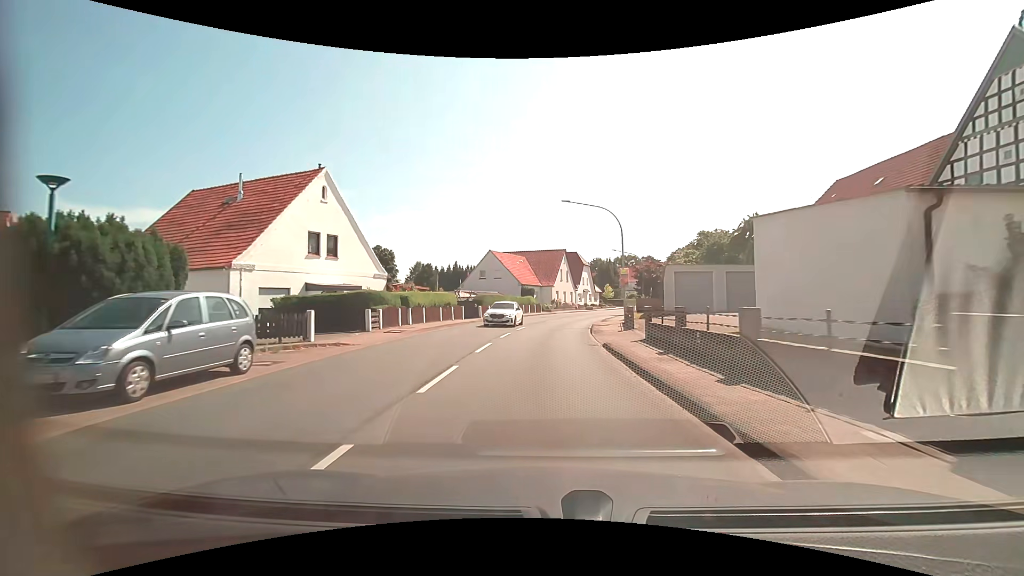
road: primary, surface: asphalt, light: Day
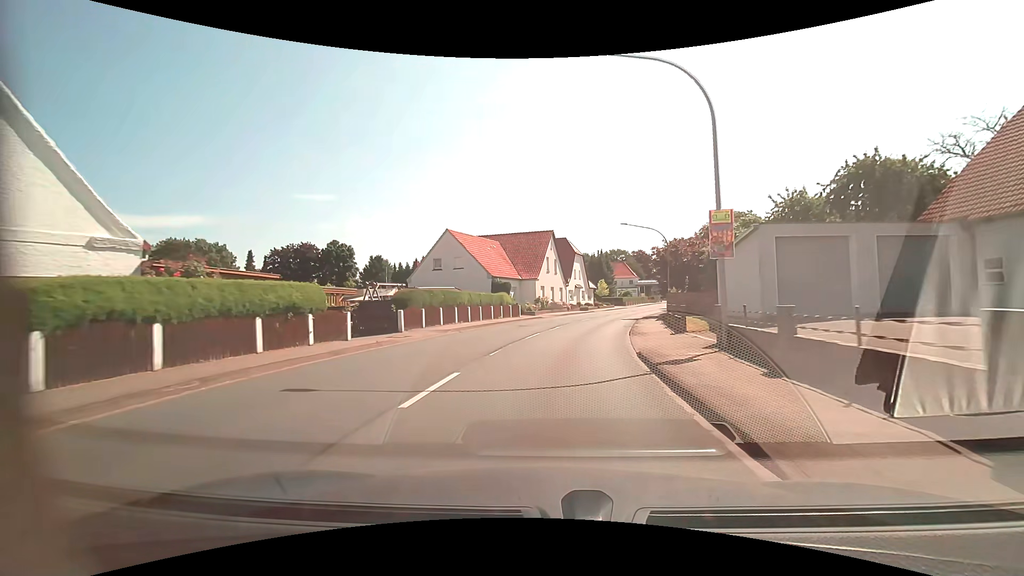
(+0.1, +19.4) m; +2°
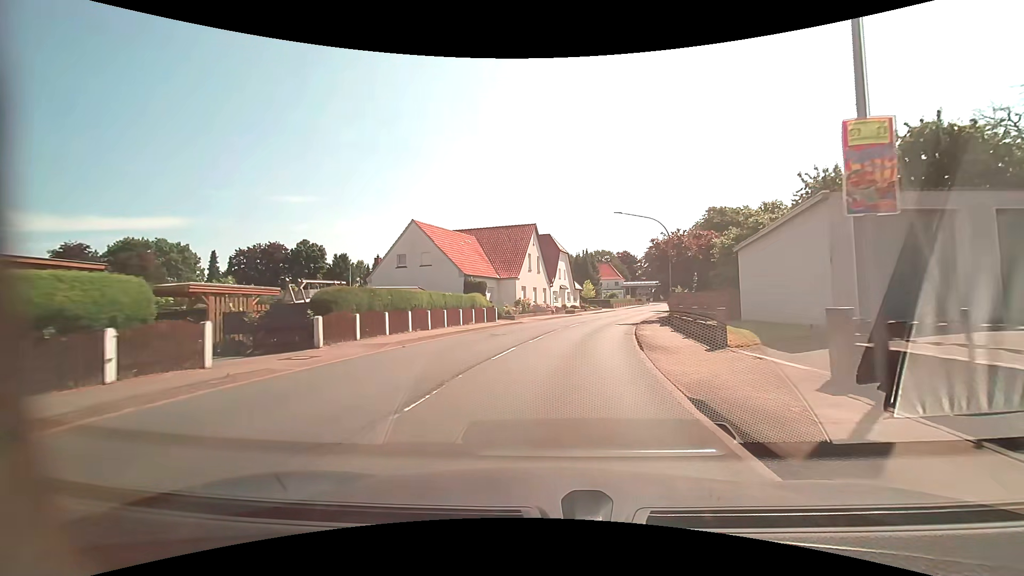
(+0.1, +6.4) m; +2°
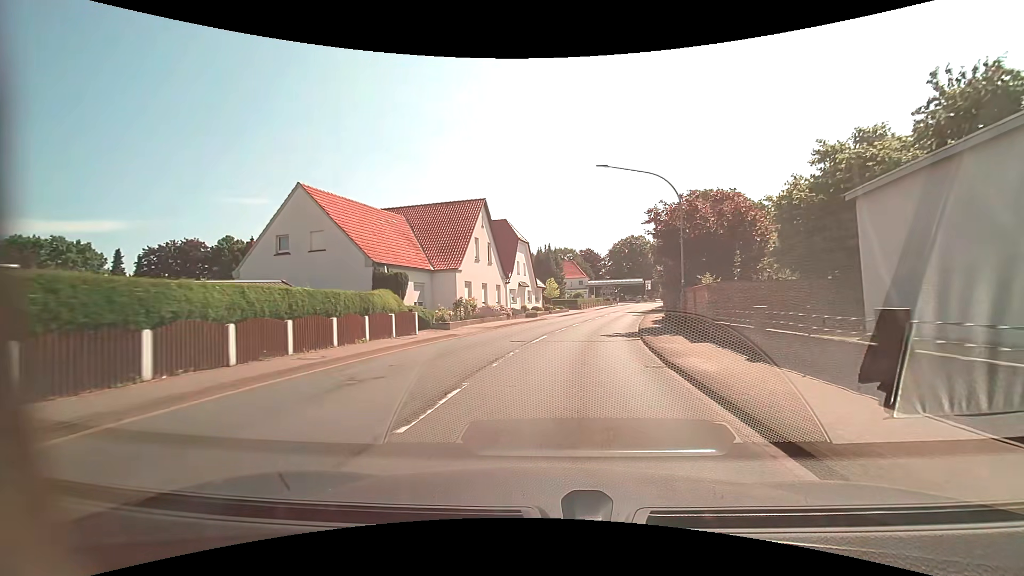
(+0.5, +12.6) m; +4°
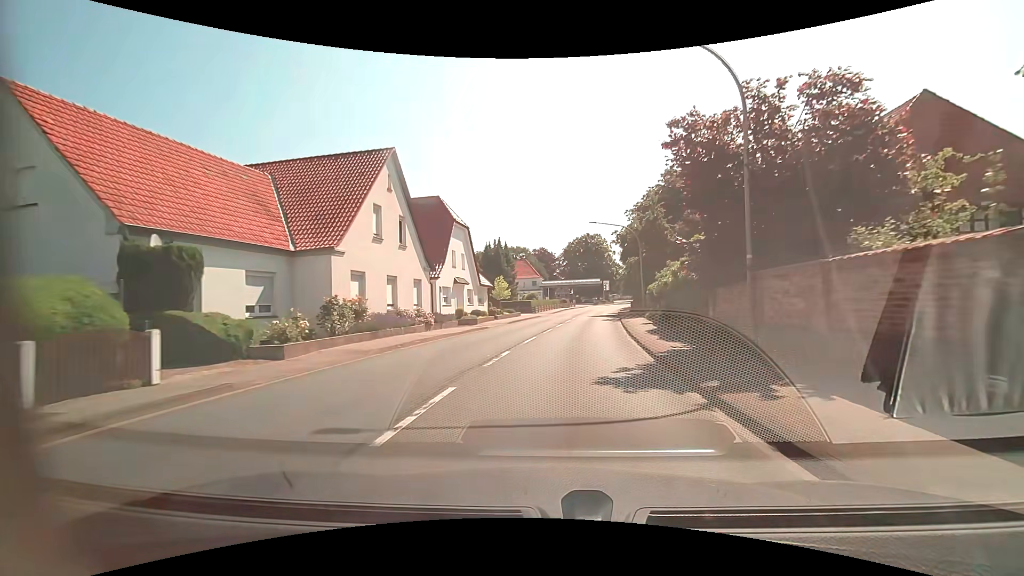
(+0.6, +12.4) m; +5°
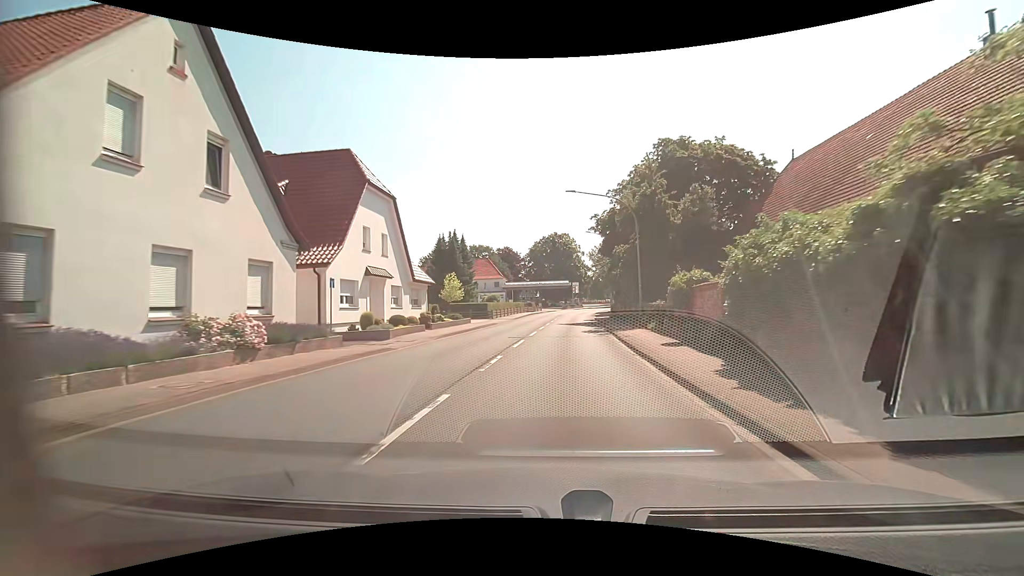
(+0.4, +12.5) m; +4°
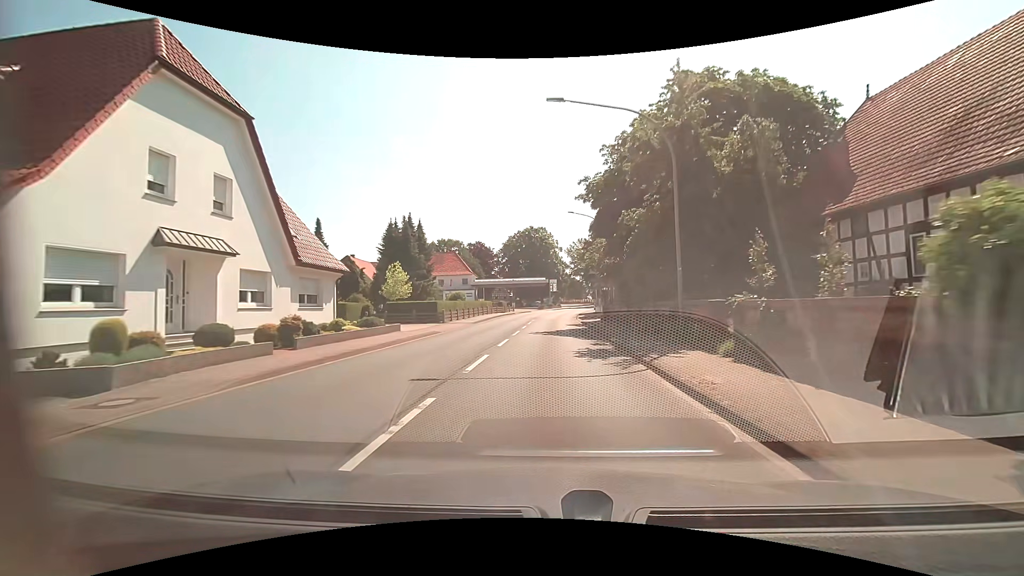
(+0.3, +12.6) m; +3°
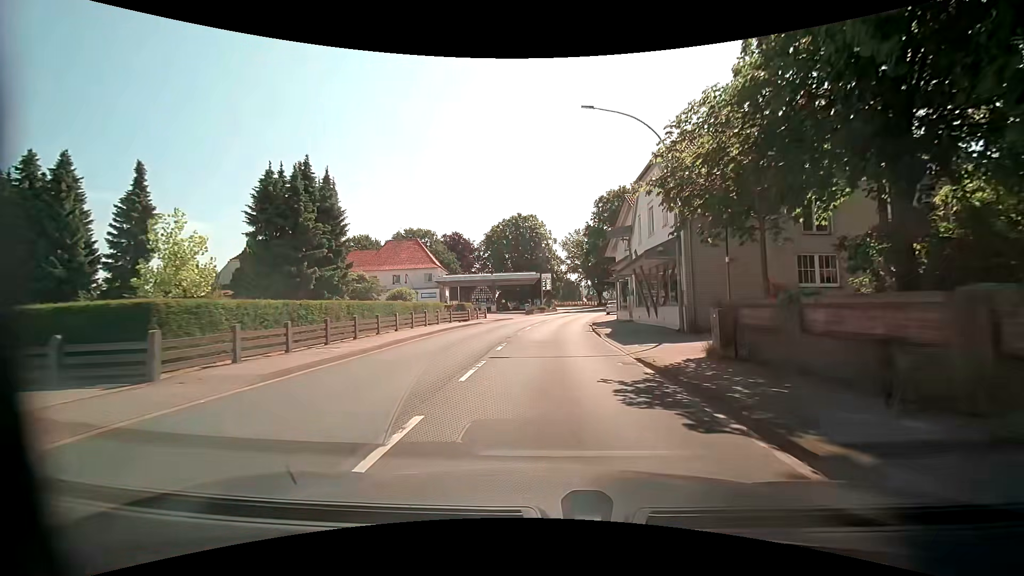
(0.0, +25.5) m; 0°
(0, +10) (0, +20) (+1, +30) (+2, +40) (+3, +50) (+5, +60) (+6, +70) (+8, +79) (+10, +89) (+11, +99) m
